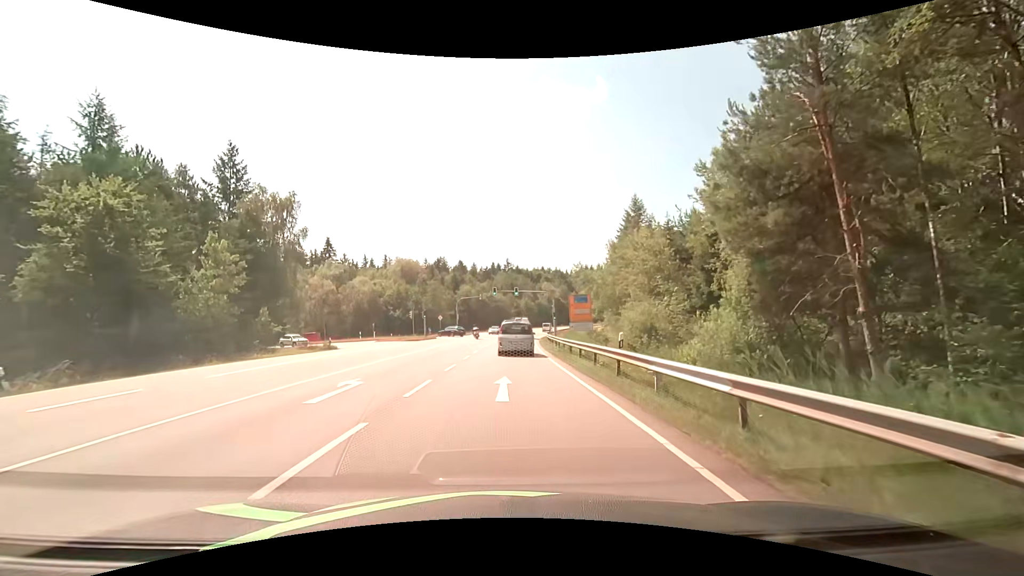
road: secondary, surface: asphalt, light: Day
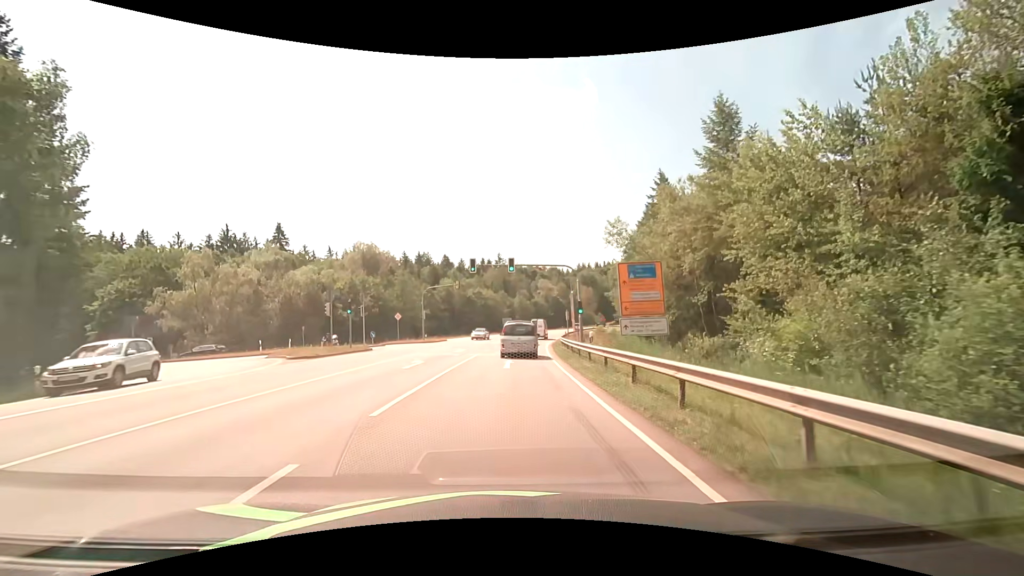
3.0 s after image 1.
(0.0, +26.5) m; 0°
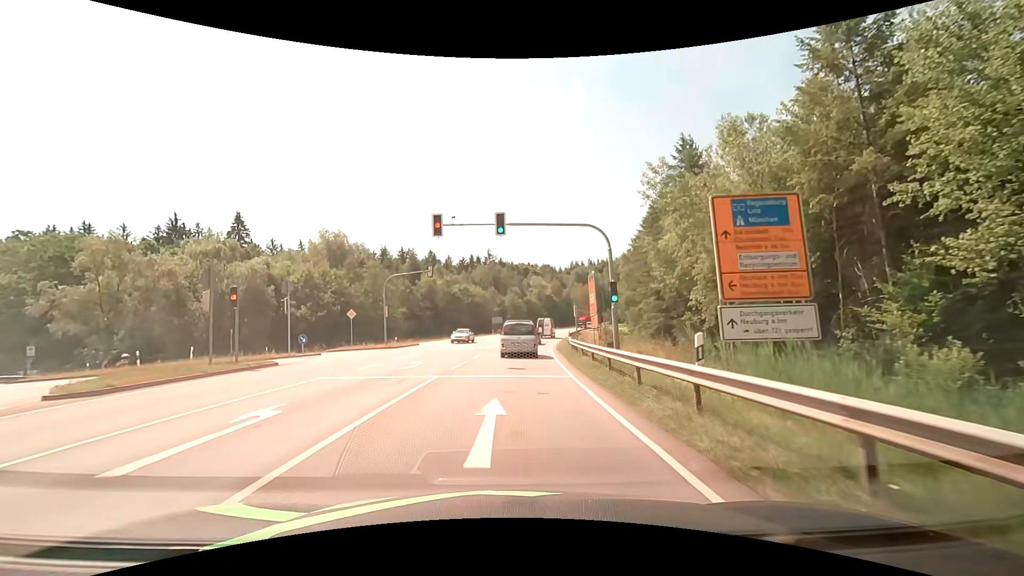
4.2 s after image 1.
(+0.2, +13.2) m; +1°
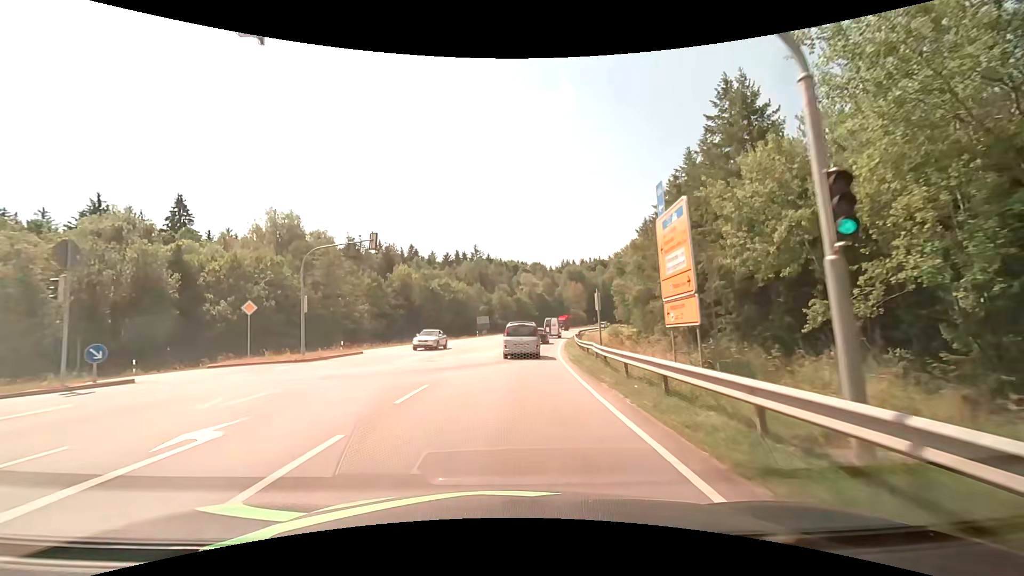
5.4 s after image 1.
(+0.2, +14.5) m; +1°
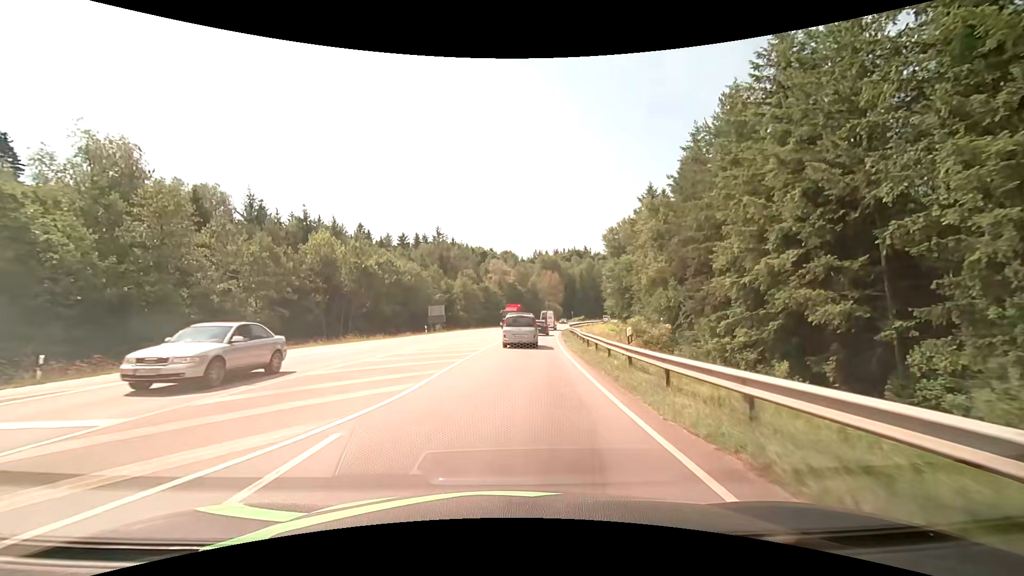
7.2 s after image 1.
(+0.7, +23.7) m; +4°
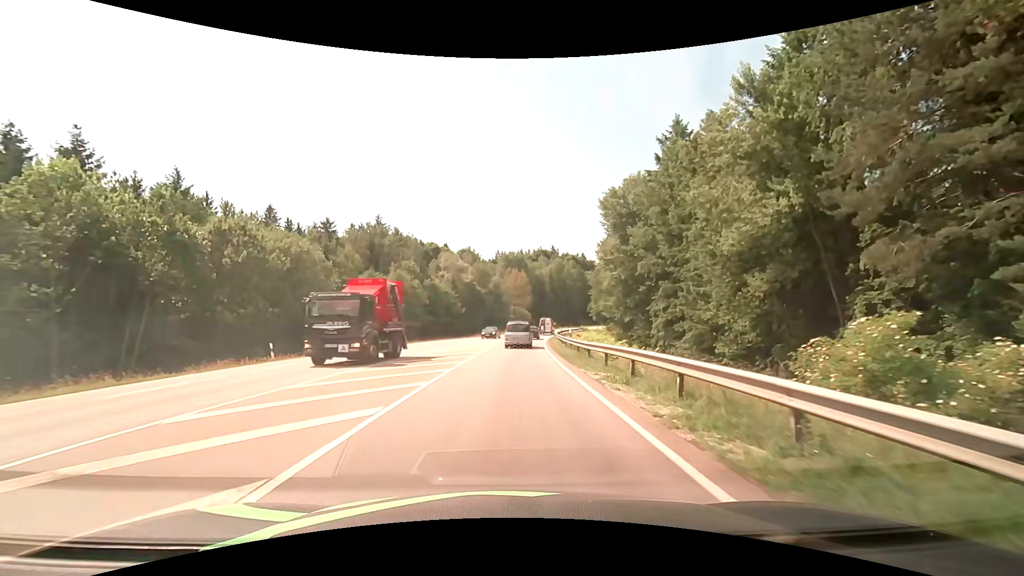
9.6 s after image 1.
(+1.1, +29.1) m; +5°
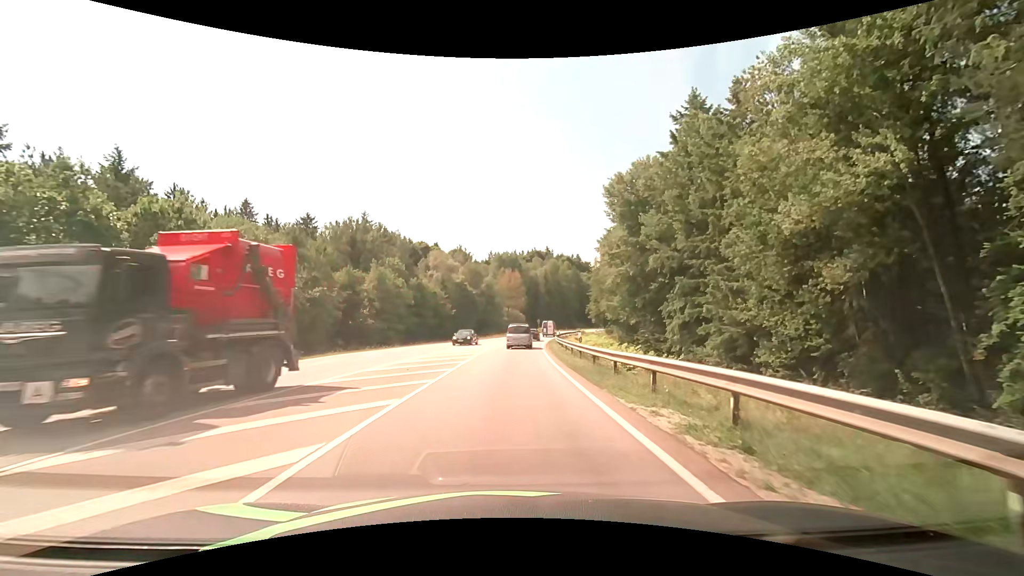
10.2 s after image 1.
(0.0, +6.7) m; +1°
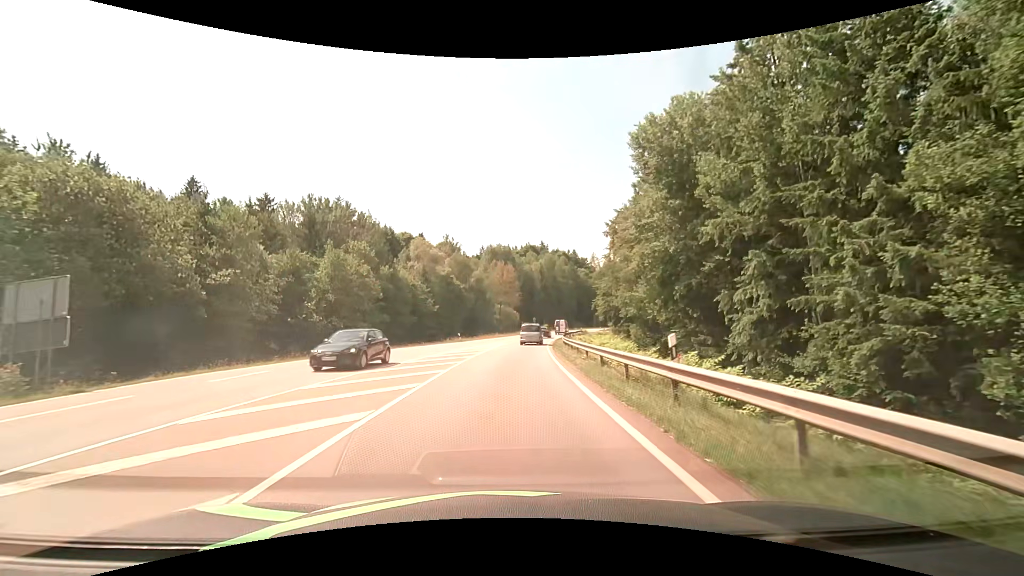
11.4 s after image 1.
(-0.1, +14.3) m; +1°
(0, +10) (0, +20) (0, +30) (+1, +40) (+2, +50) (+3, +60) (+4, +70) (+6, +80) (+8, +89) (+10, +99) m
